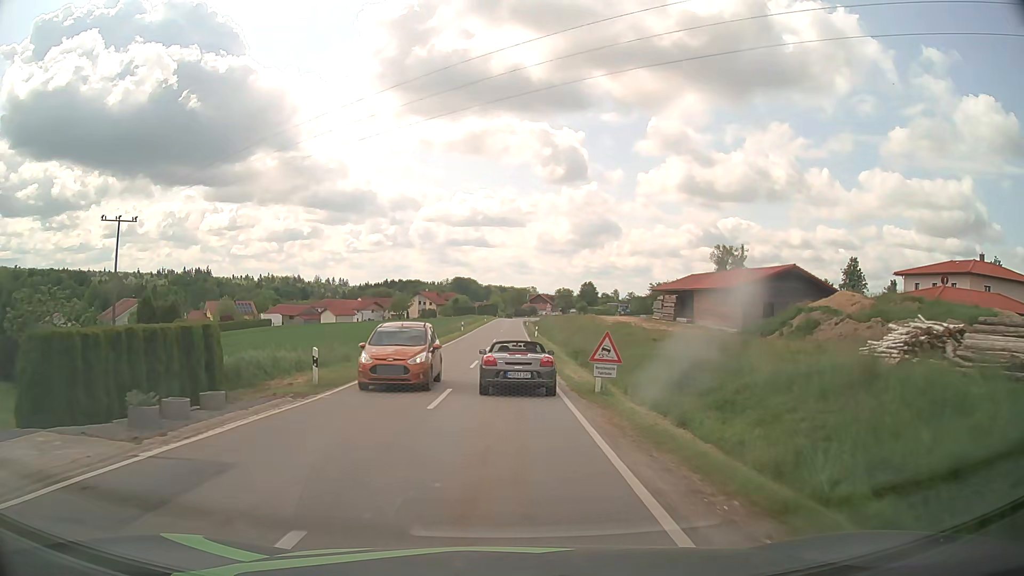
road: tertiary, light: Day
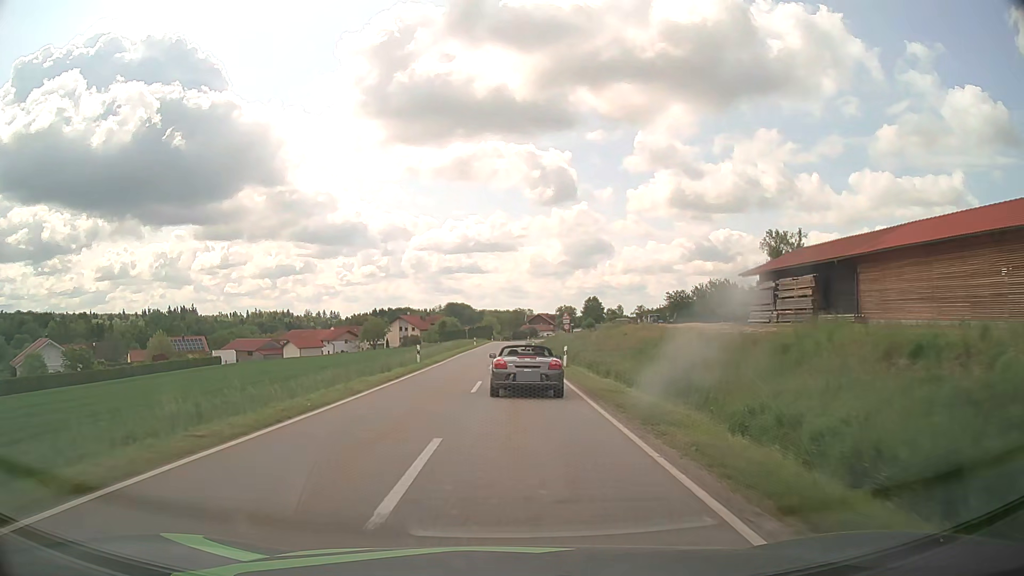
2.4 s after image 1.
(0.0, +31.9) m; 0°
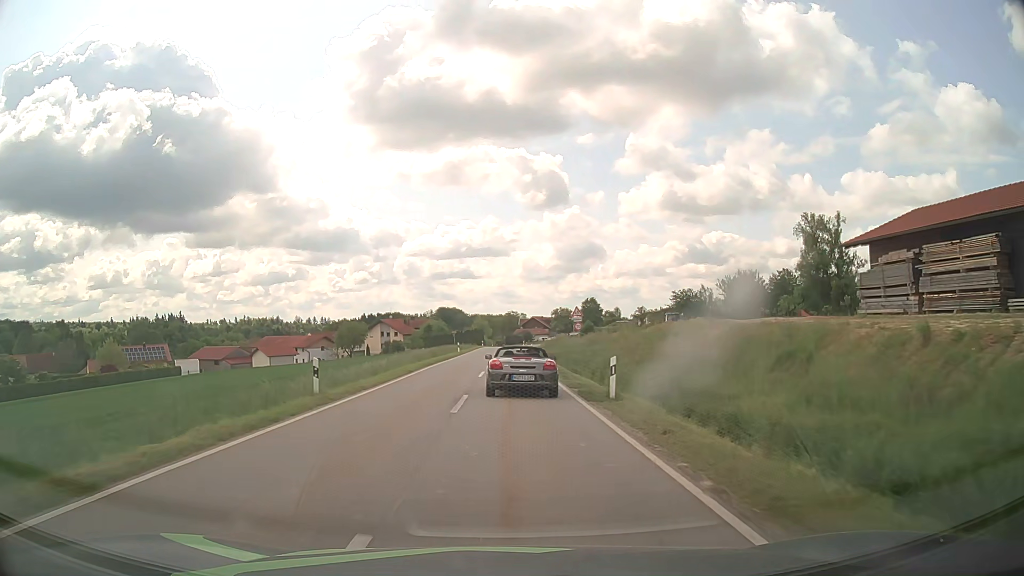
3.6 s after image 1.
(+0.1, +16.4) m; +1°
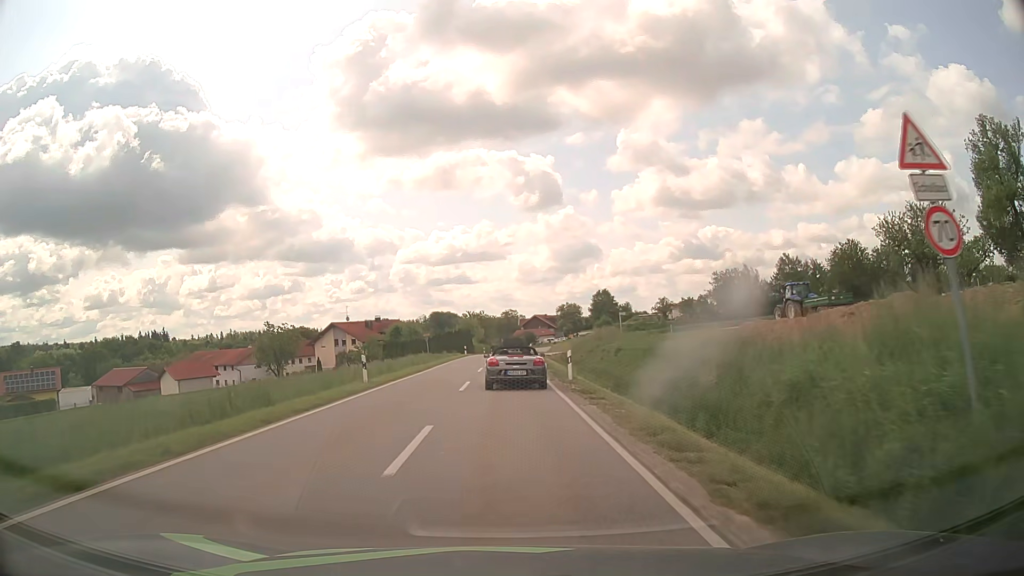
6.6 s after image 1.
(+0.2, +42.1) m; 0°
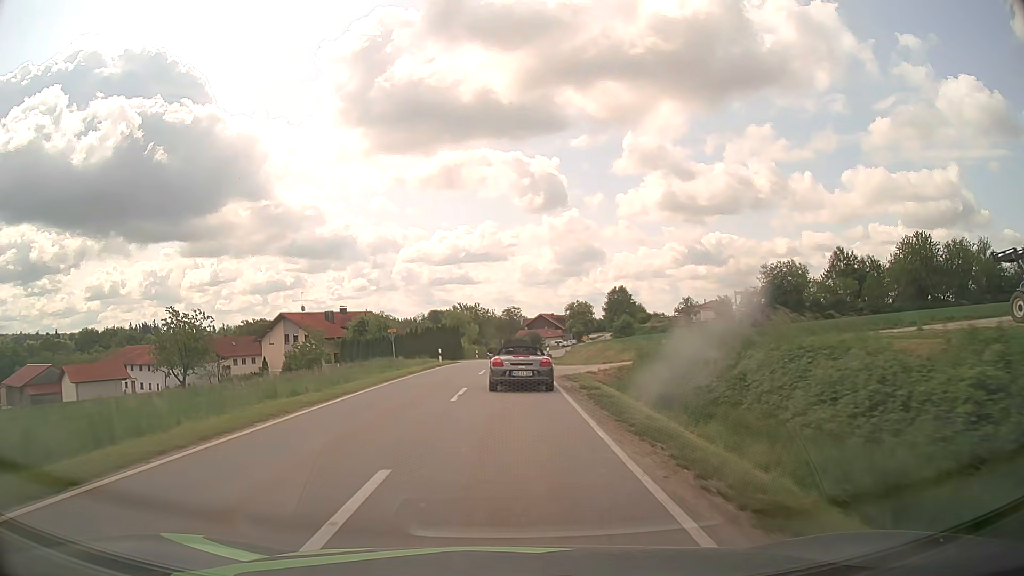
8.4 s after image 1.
(-0.1, +28.0) m; 0°
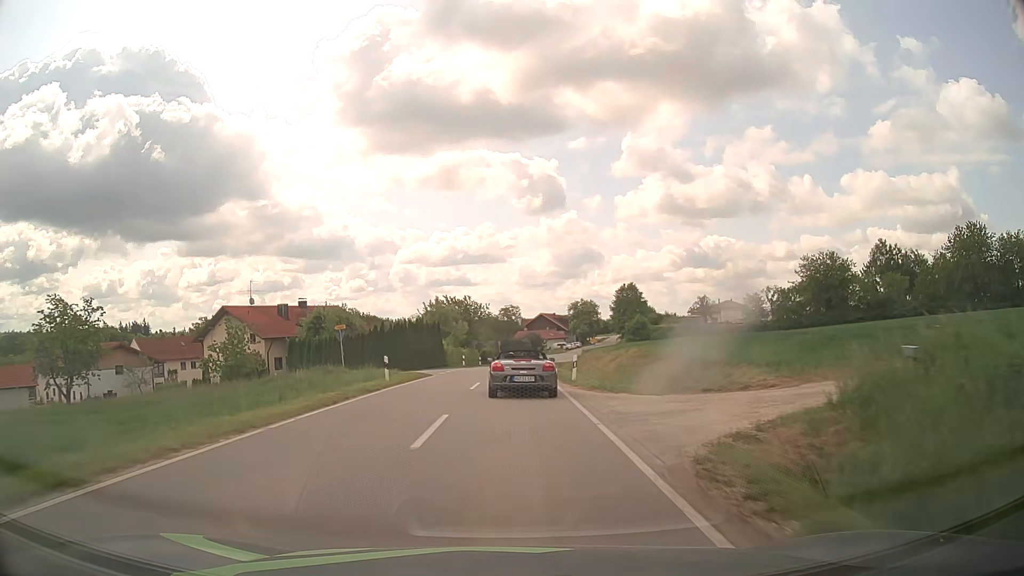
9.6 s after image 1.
(+0.1, +18.5) m; 0°
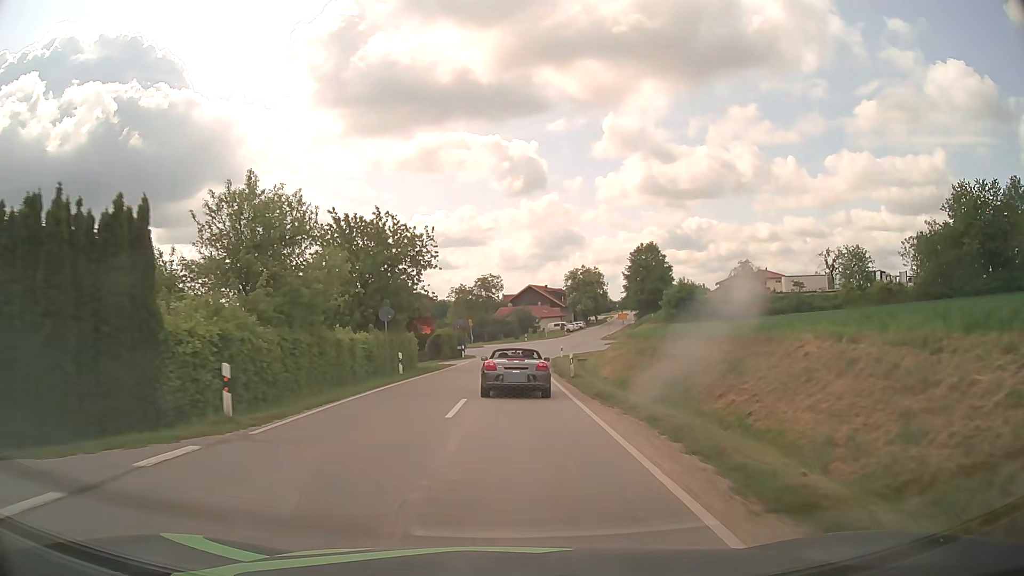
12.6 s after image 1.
(+0.6, +45.0) m; +2°
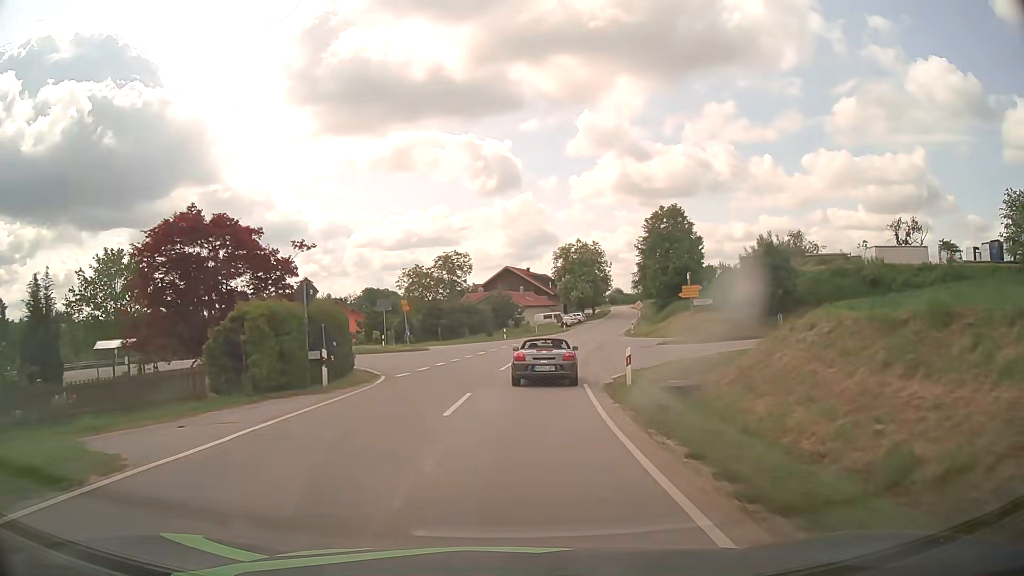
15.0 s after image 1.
(+0.4, +36.3) m; +2°
